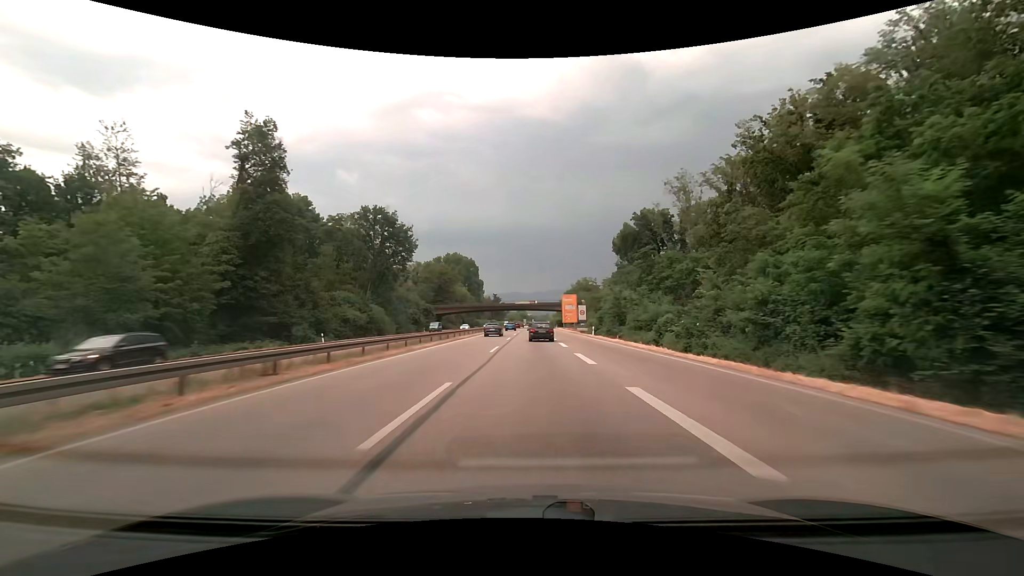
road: trunk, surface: asphalt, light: Day
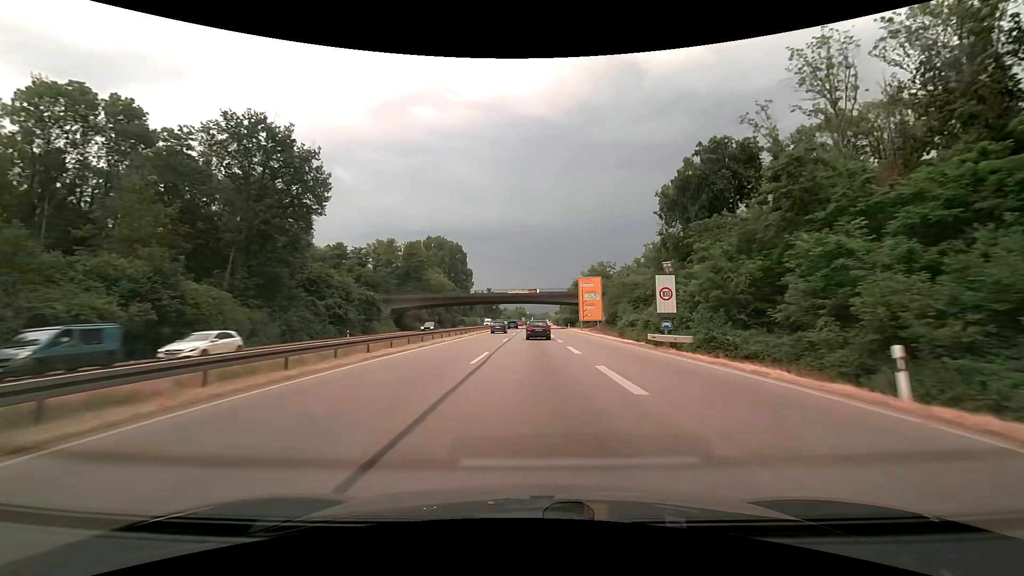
(0.0, +43.5) m; 0°
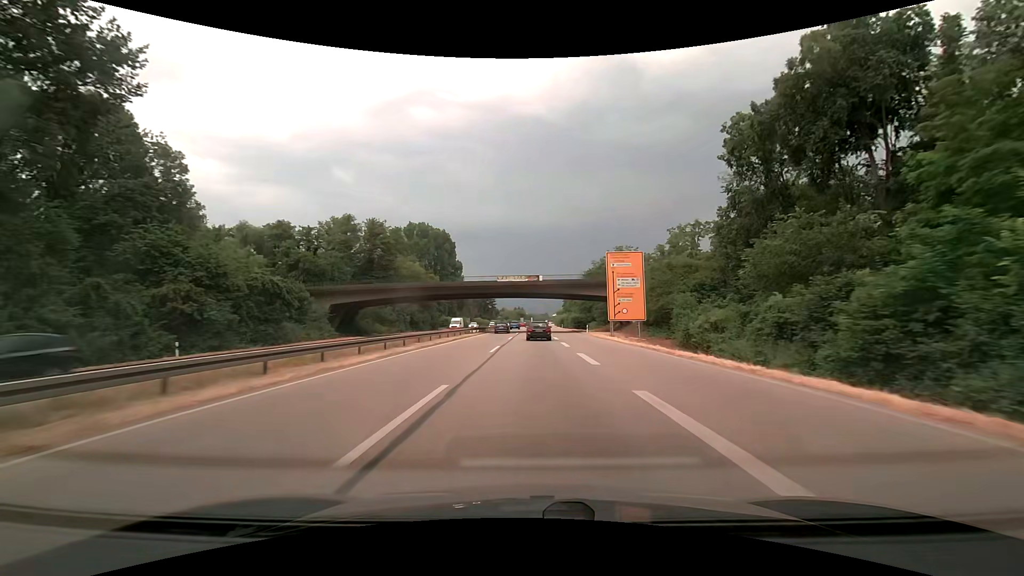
(0.0, +29.4) m; 0°
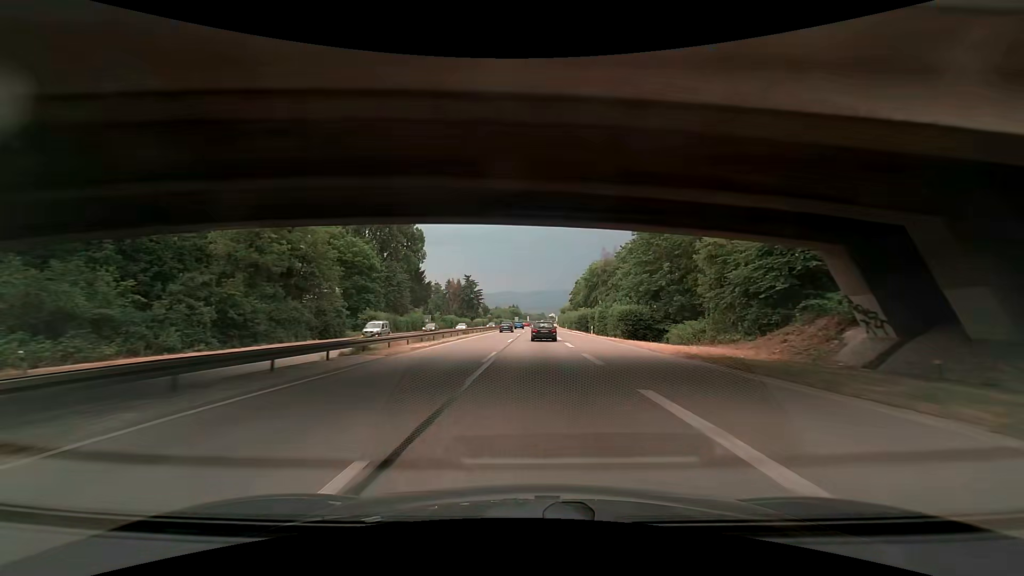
(+0.1, +60.0) m; 0°
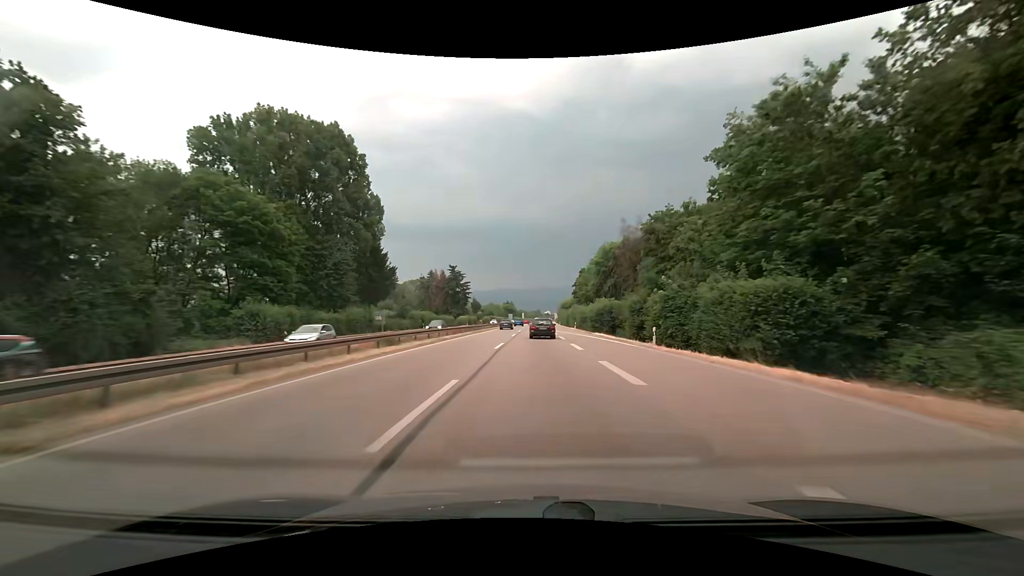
(+0.1, +29.7) m; +1°
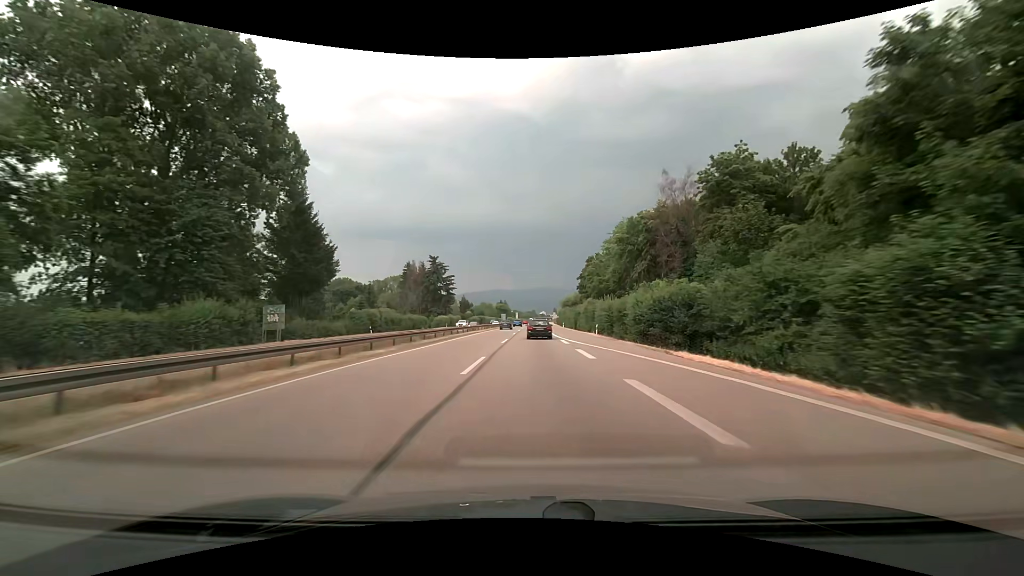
(+0.1, +28.8) m; 0°
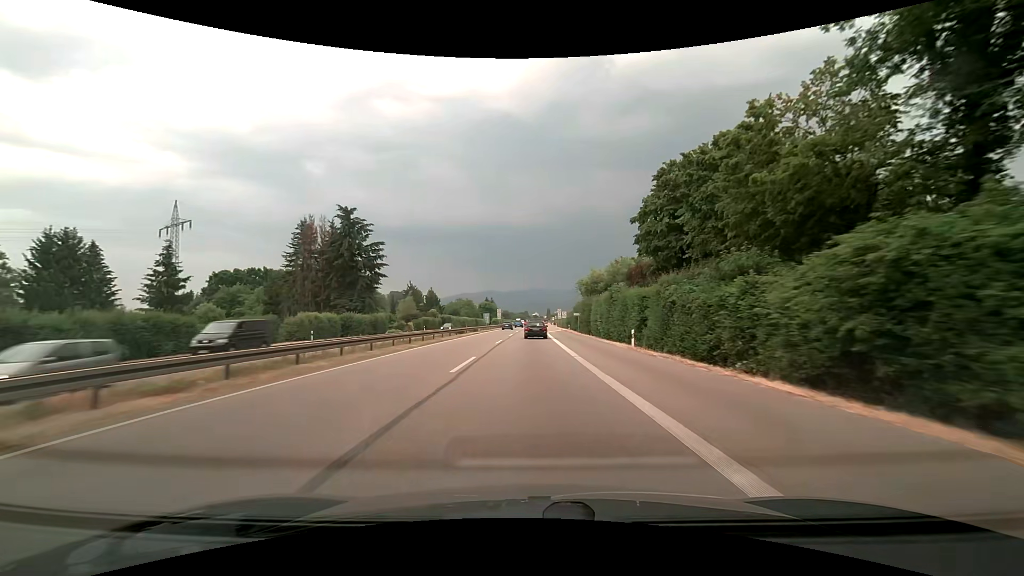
(+0.9, +71.1) m; +1°
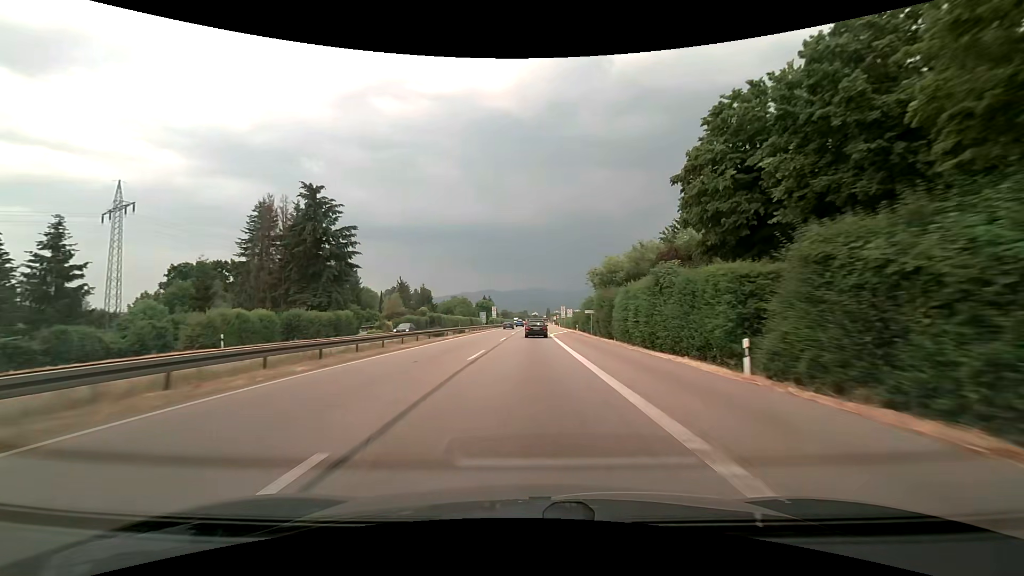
(0.0, +14.2) m; 0°
(0, +10) (0, +20) (0, +30) (0, +40) (0, +50) (0, +60) (0, +70) (0, +80) (0, +90) (0, +100) m
